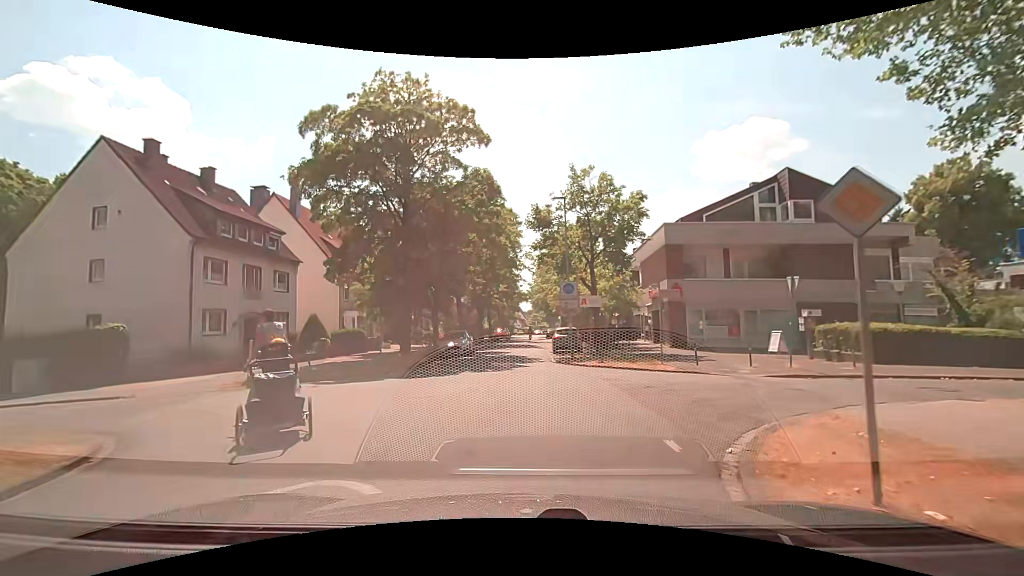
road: residential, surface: asphalt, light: Day
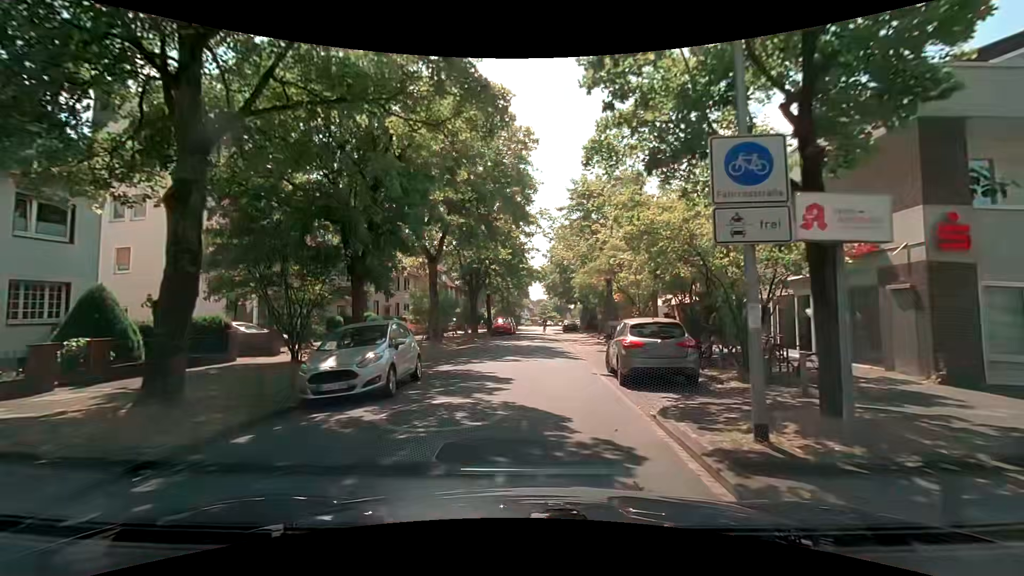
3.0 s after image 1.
(-0.6, +18.2) m; -2°
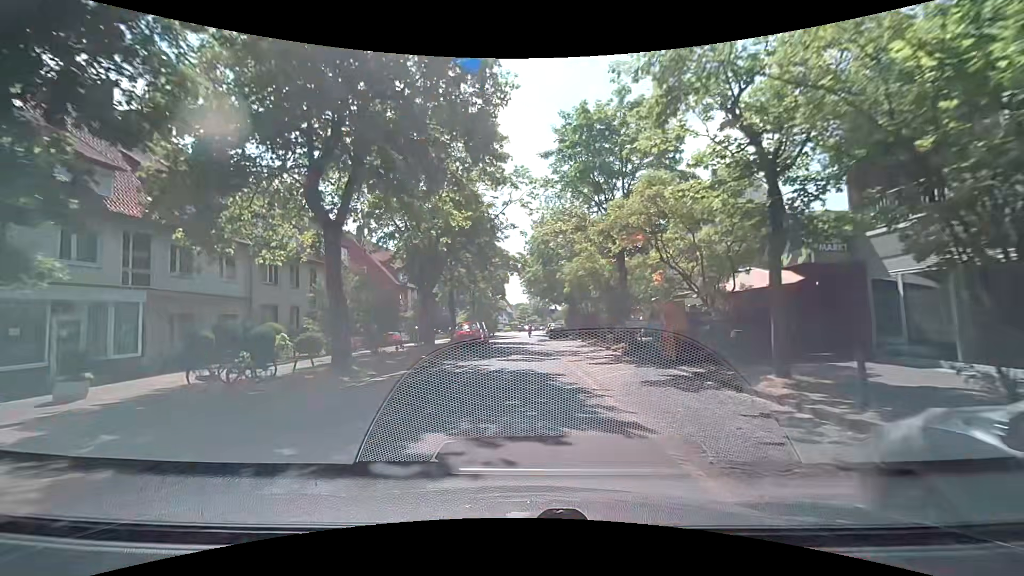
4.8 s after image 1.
(+0.3, +12.1) m; +3°
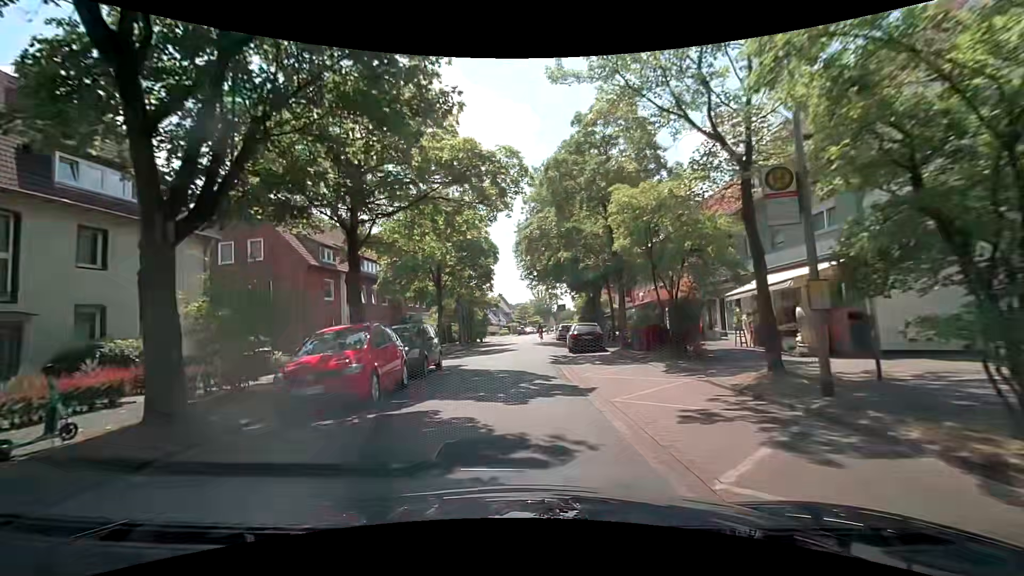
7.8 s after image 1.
(+0.1, +21.9) m; 0°
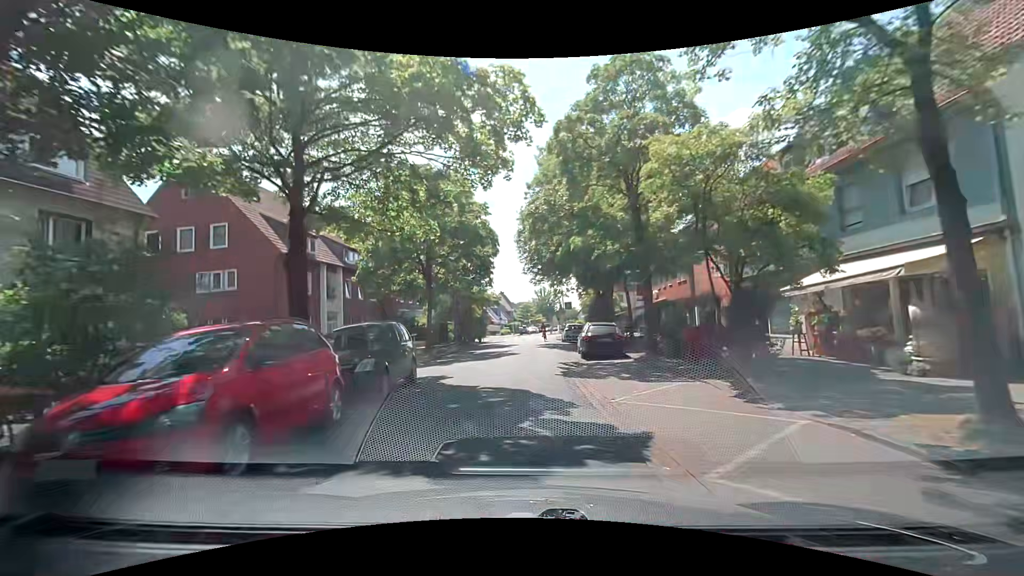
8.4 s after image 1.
(-0.1, +4.5) m; -1°
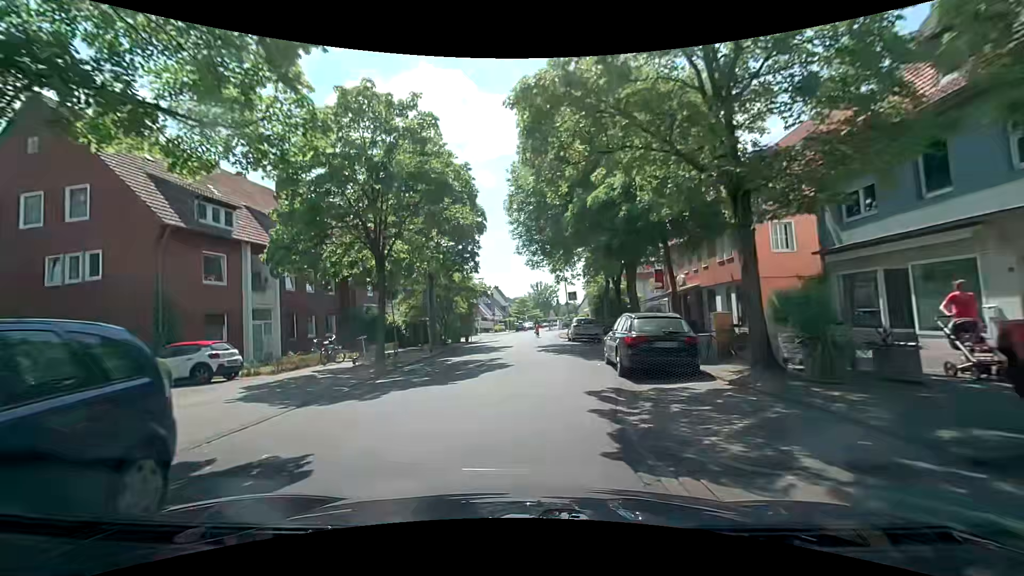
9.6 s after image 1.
(+0.1, +9.0) m; +1°
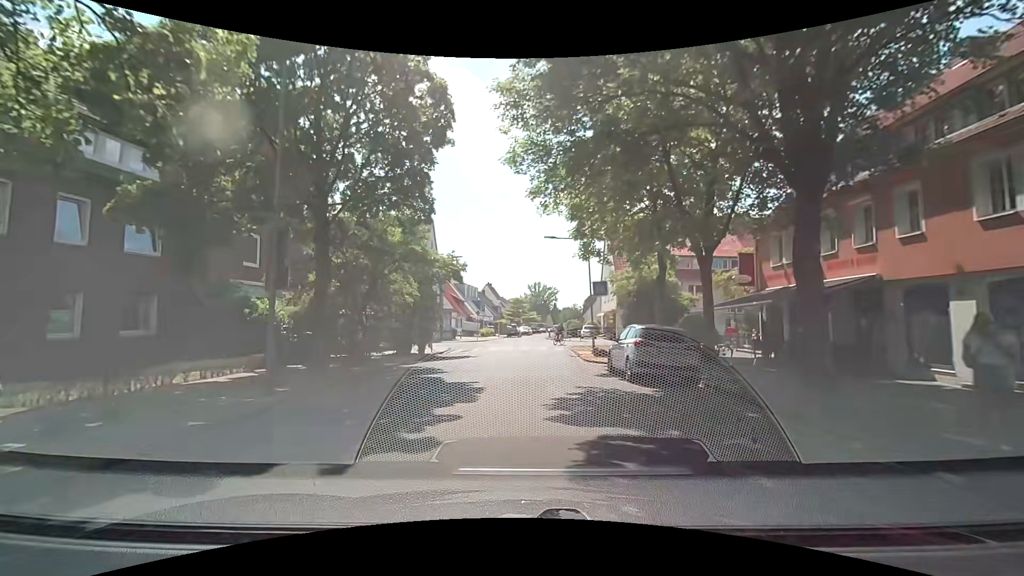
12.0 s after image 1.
(0.0, +17.0) m; +1°
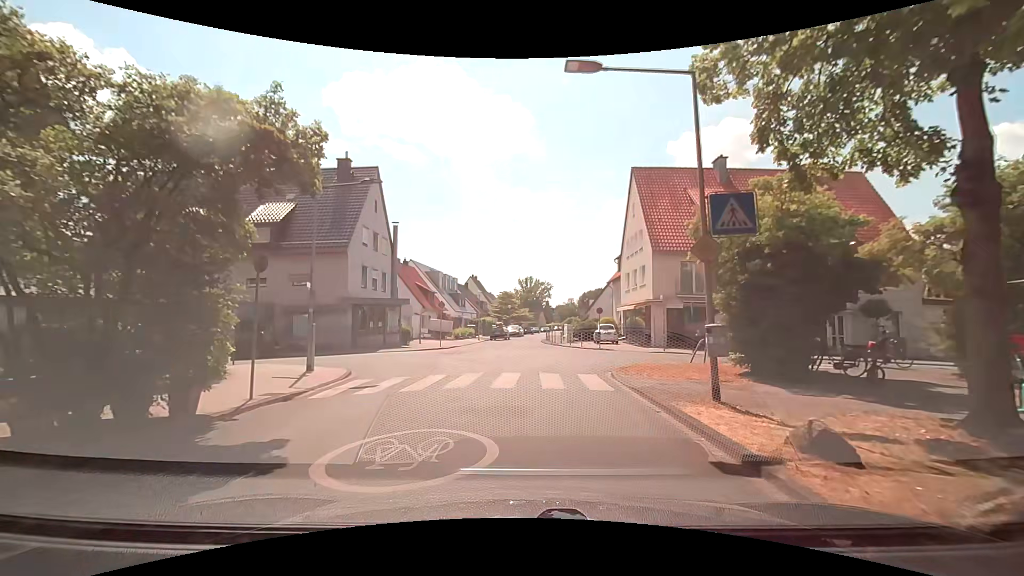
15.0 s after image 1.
(-0.1, +17.5) m; +2°
